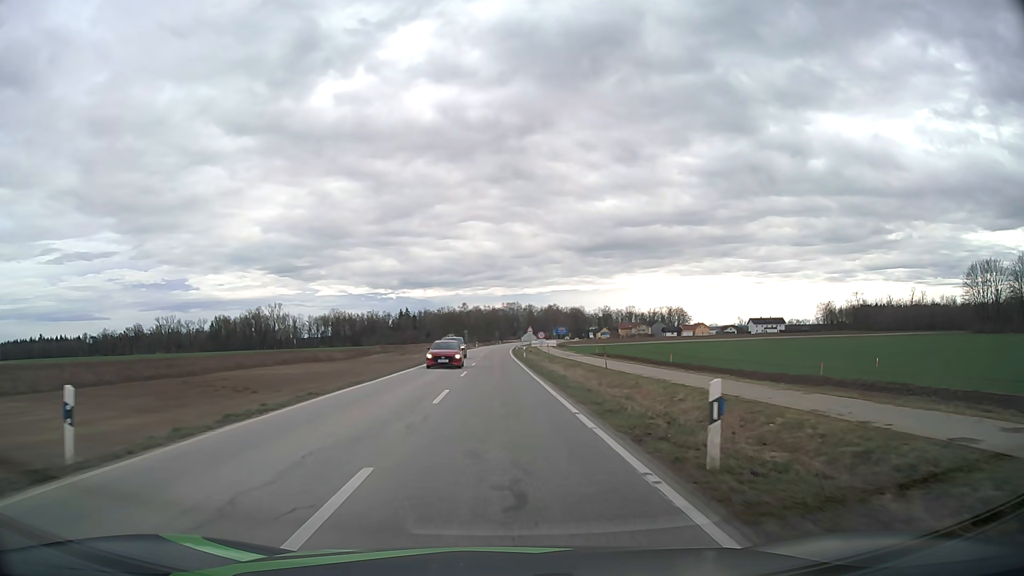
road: tertiary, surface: asphalt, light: Day
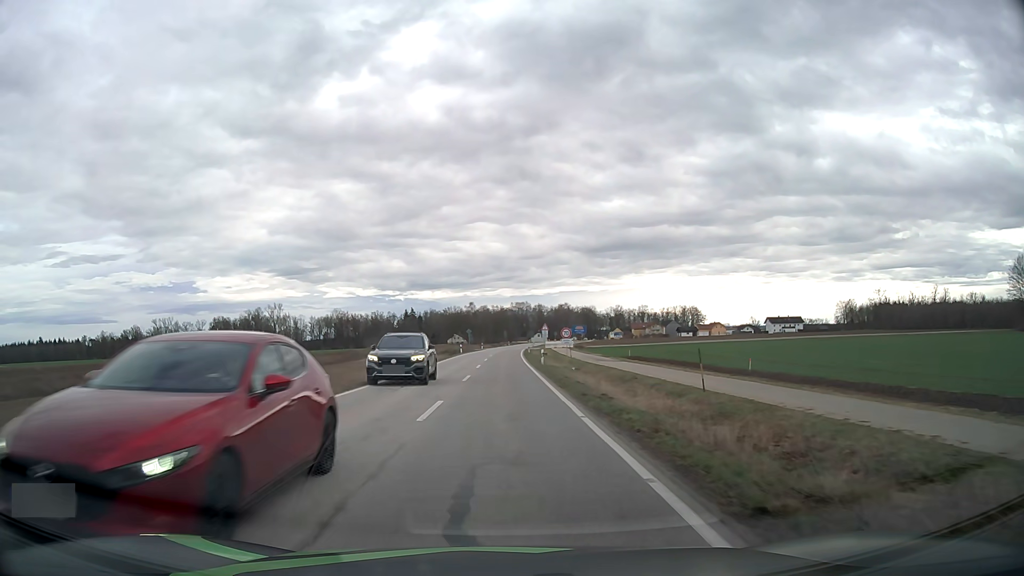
(-0.1, +15.4) m; -1°
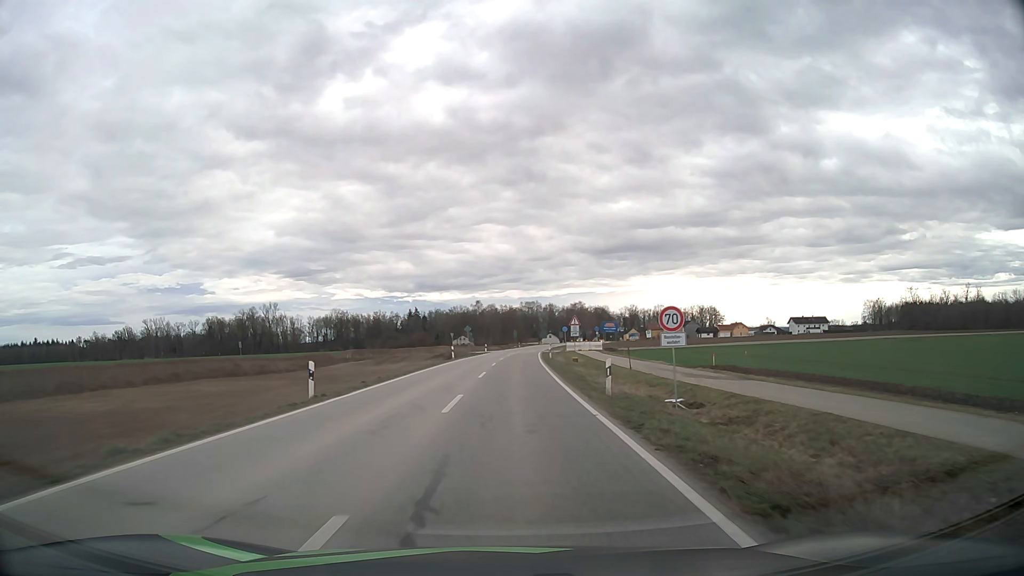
(-0.2, +23.2) m; -1°
(0, +10) (0, +20) (0, +30) (0, +40) (+1, +50) (+1, +60) (+2, +70) (+2, +80) (+3, +90) (+4, +100) m
